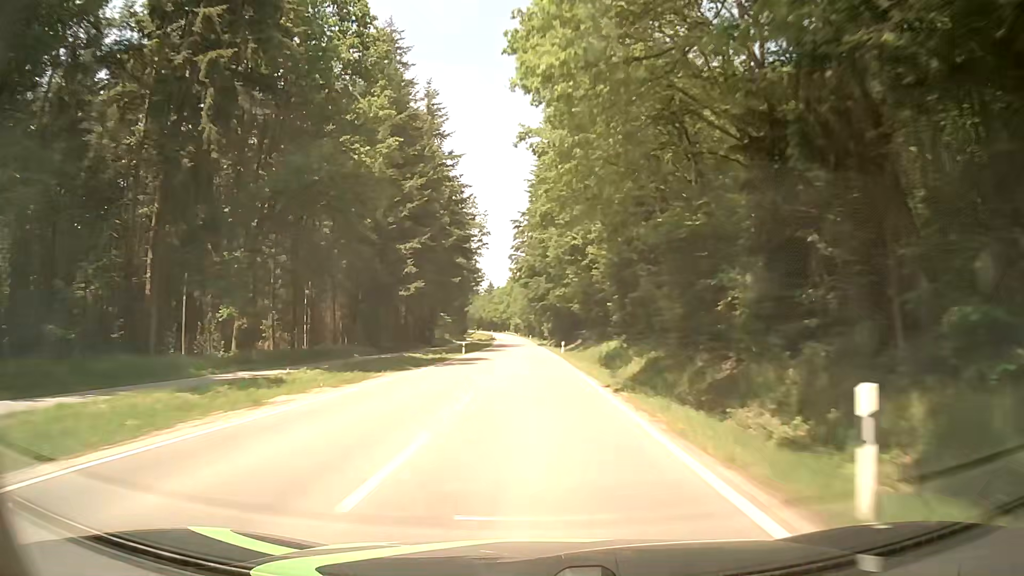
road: tertiary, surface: asphalt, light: Day
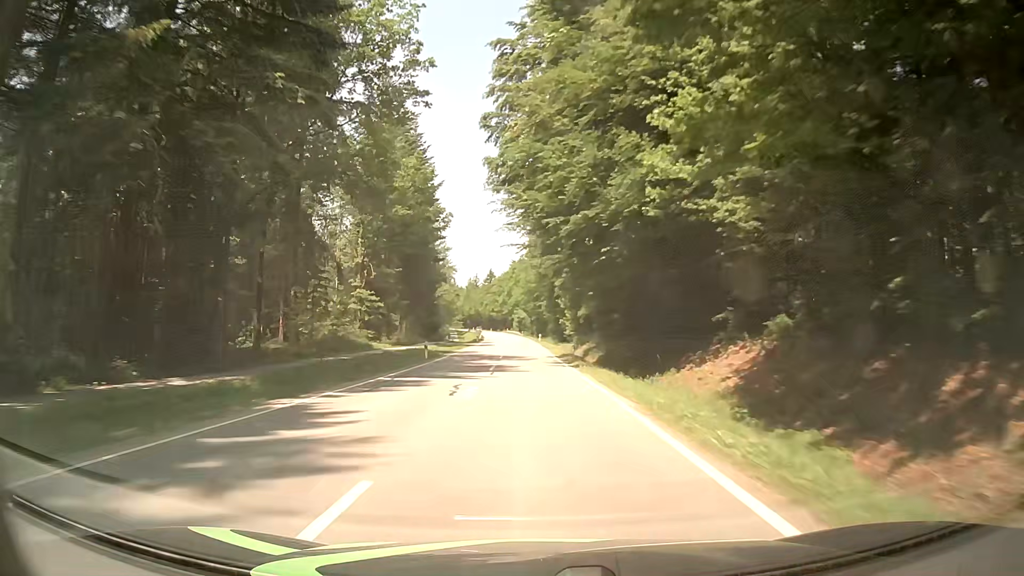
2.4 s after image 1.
(-0.6, +63.2) m; -1°
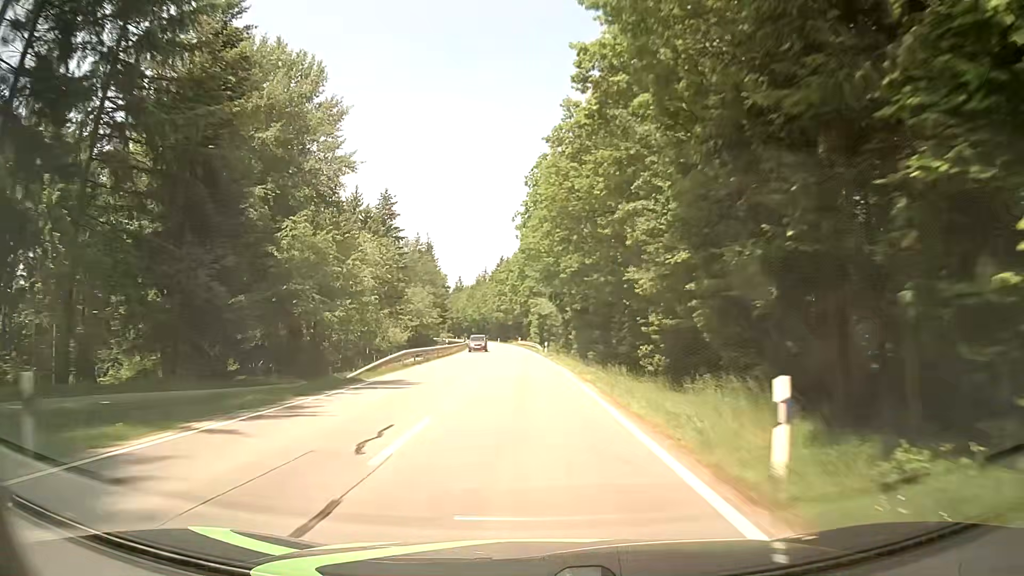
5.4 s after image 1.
(-1.4, +78.8) m; -1°
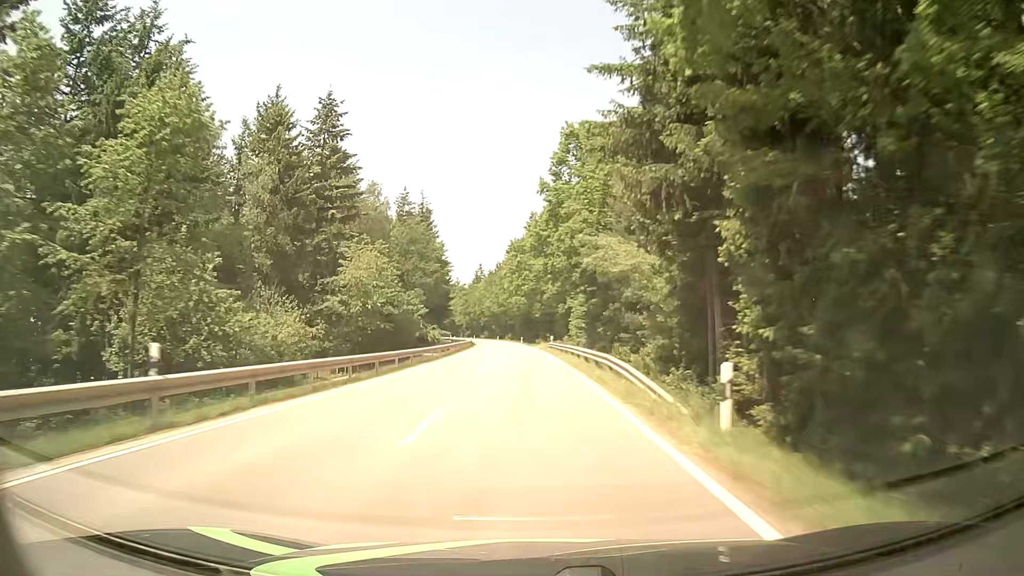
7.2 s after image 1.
(-1.4, +47.2) m; -3°
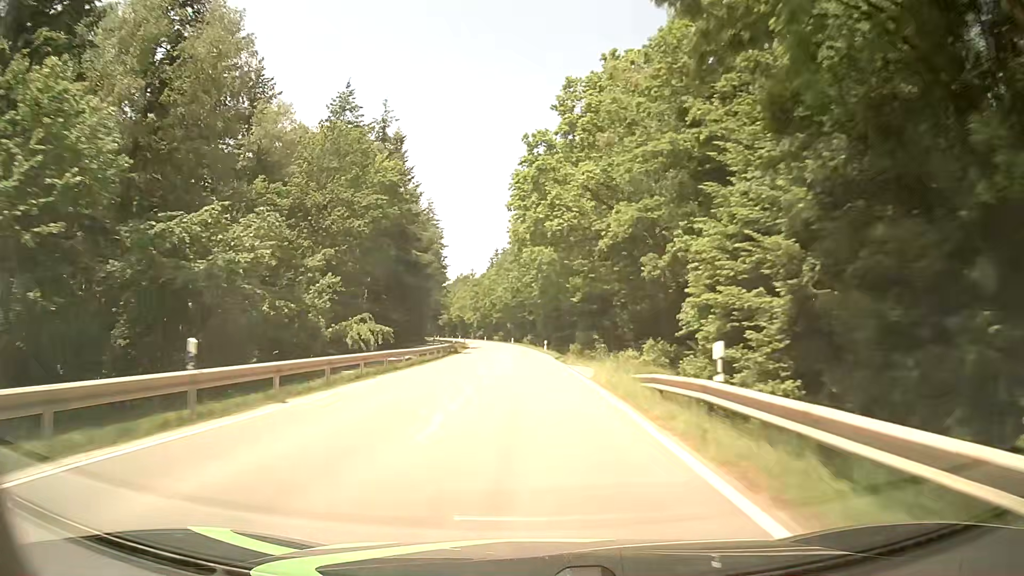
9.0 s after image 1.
(-0.9, +47.3) m; -3°
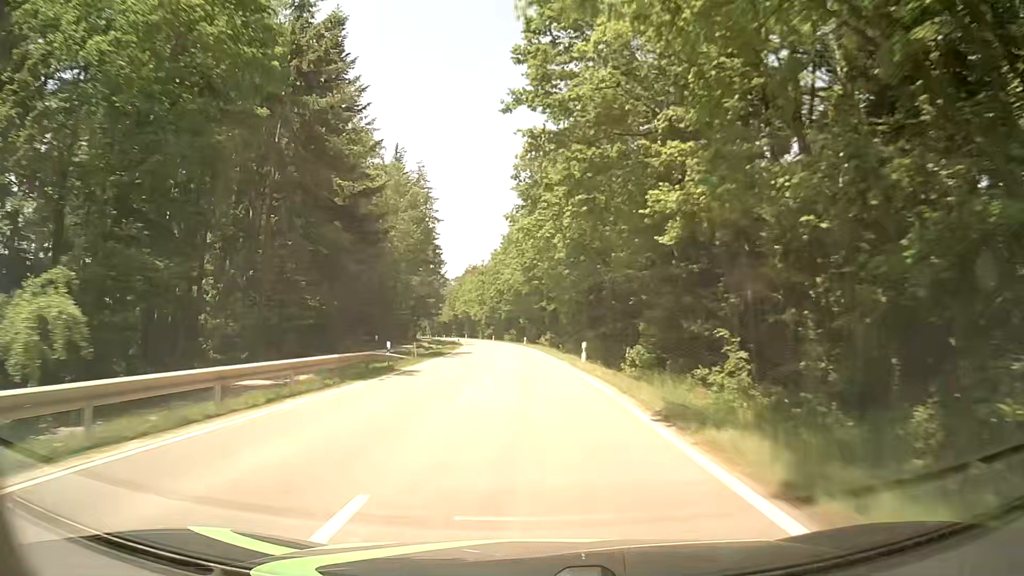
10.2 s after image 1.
(+0.2, +31.6) m; -1°
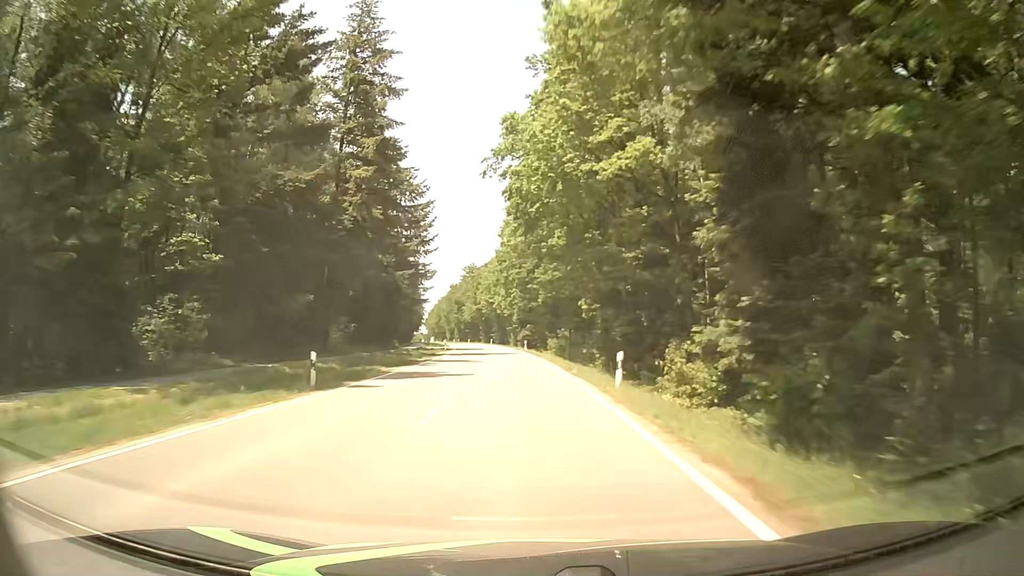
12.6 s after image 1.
(-1.8, +63.1) m; -4°
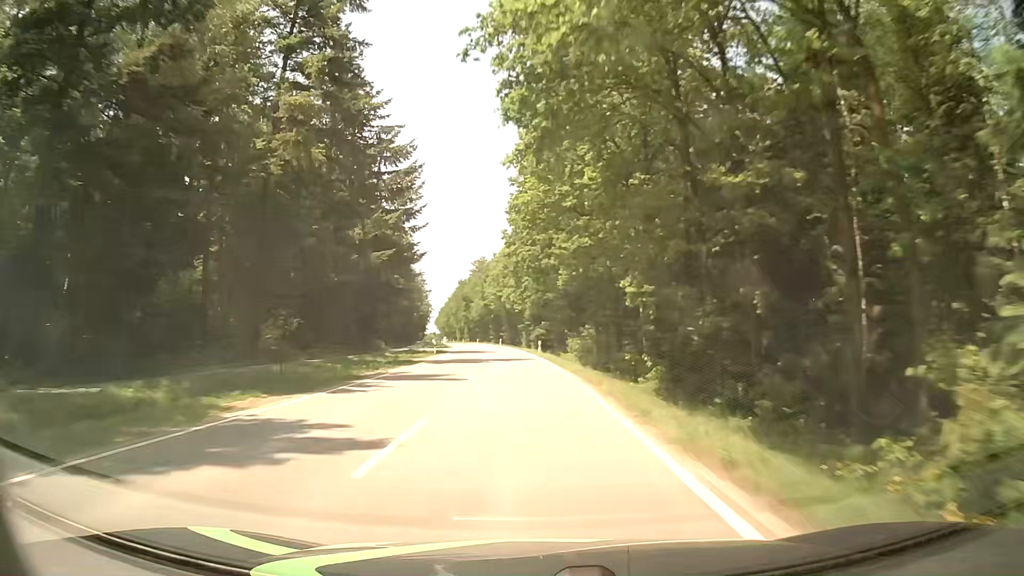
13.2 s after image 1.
(-0.1, +15.8) m; -1°
(0, +10) (0, +20) (-1, +30) (-1, +40) (-2, +50) (-3, +60) (-4, +70) (-5, +80) (-6, +90) (-7, +100) m
